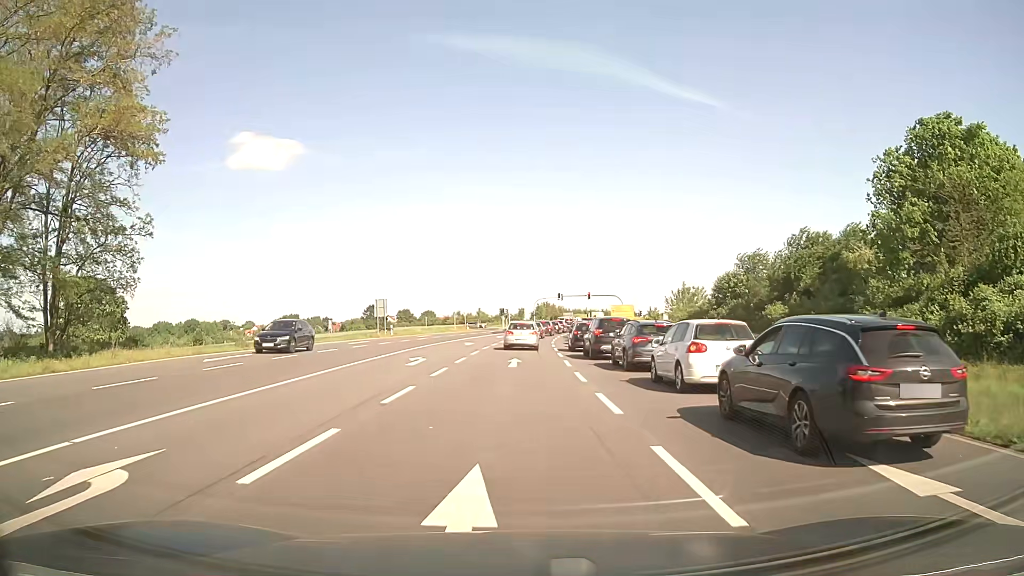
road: primary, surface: asphalt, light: Day
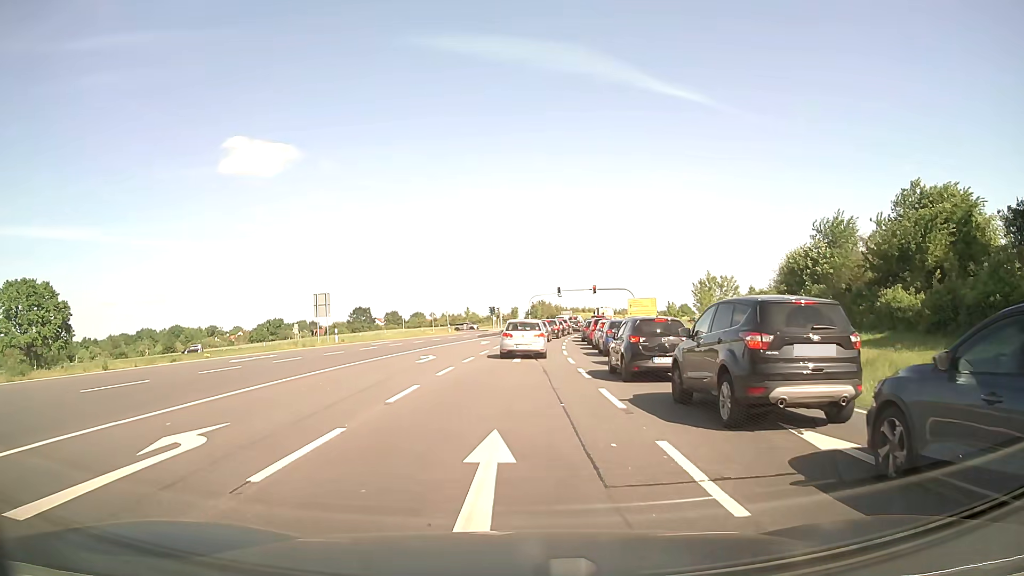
(+0.1, +17.6) m; 0°
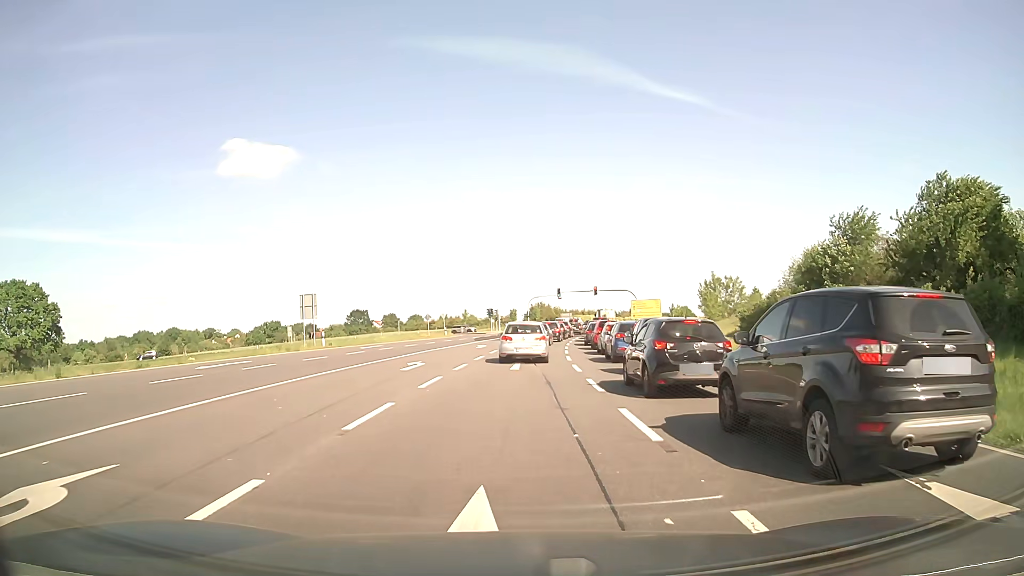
(0.0, +2.8) m; 0°
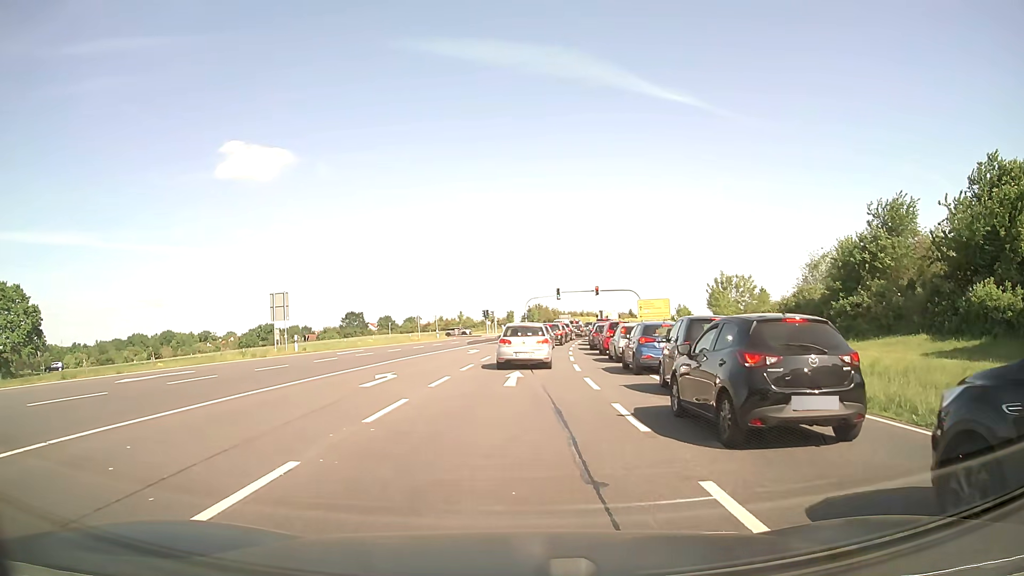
(0.0, +5.0) m; 0°
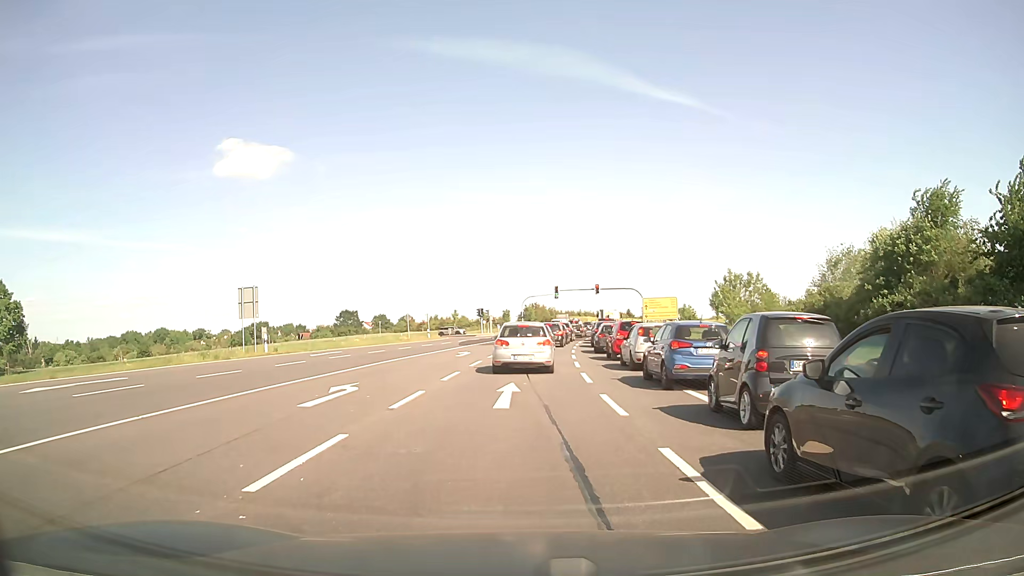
(0.0, +4.2) m; +1°
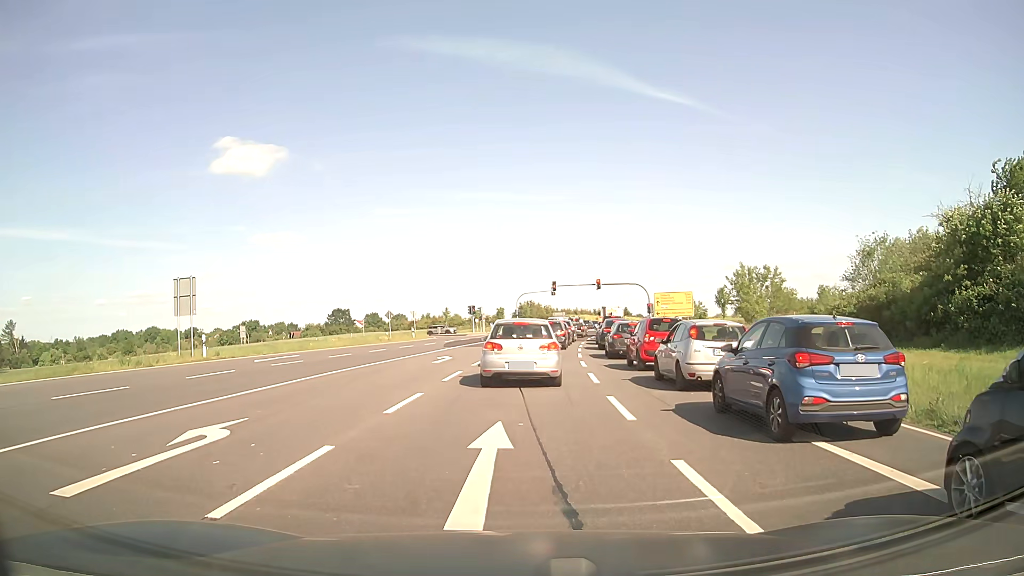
(0.0, +6.7) m; +1°
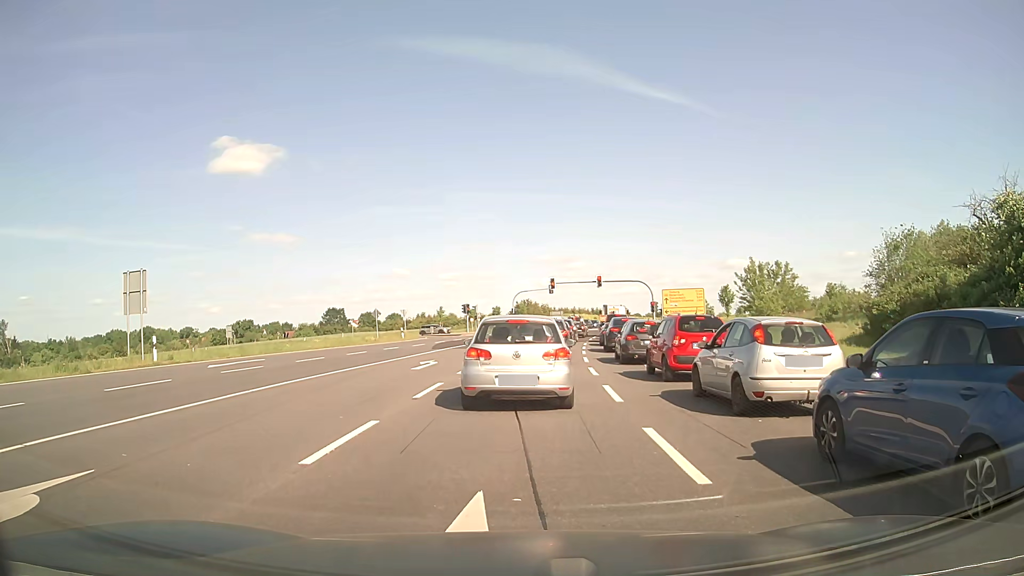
(-0.1, +4.0) m; 0°
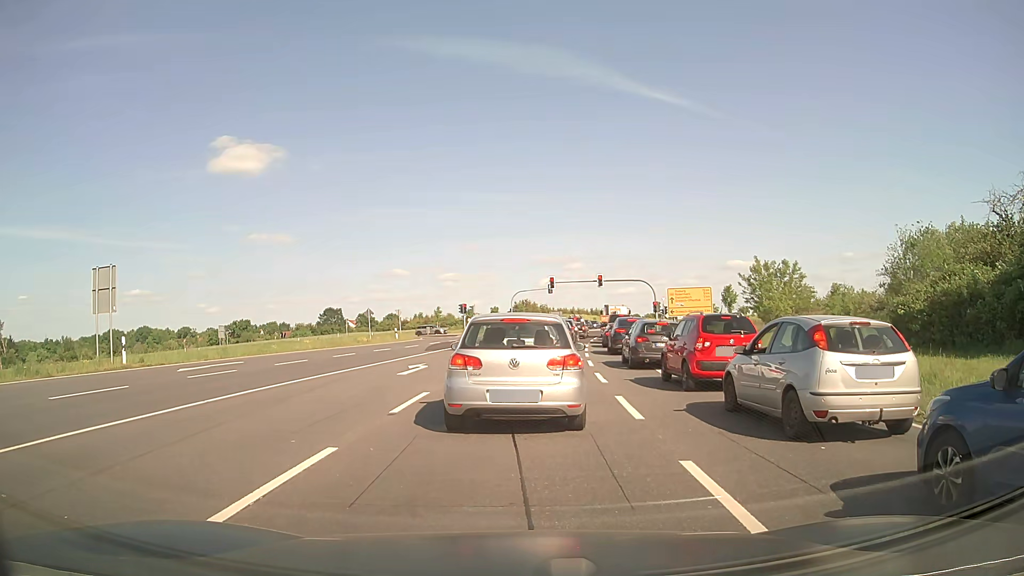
(0.0, +2.1) m; -1°
(0, +10) (0, +20) (+1, +30) (+2, +40) (+3, +50) (+5, +60) (+6, +70) (+8, +79) (+11, +89) (+13, +99) m
